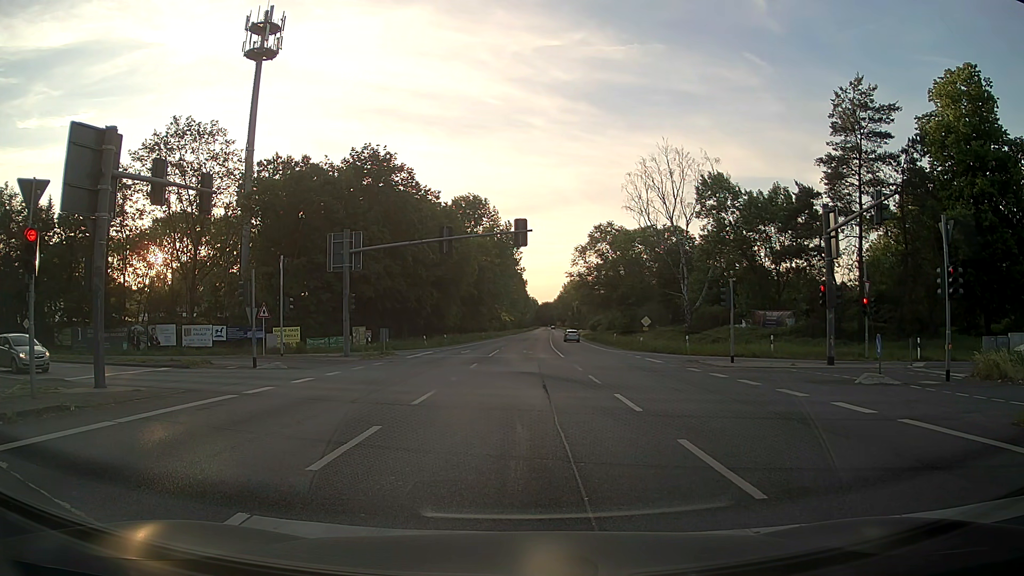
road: primary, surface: asphalt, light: Day
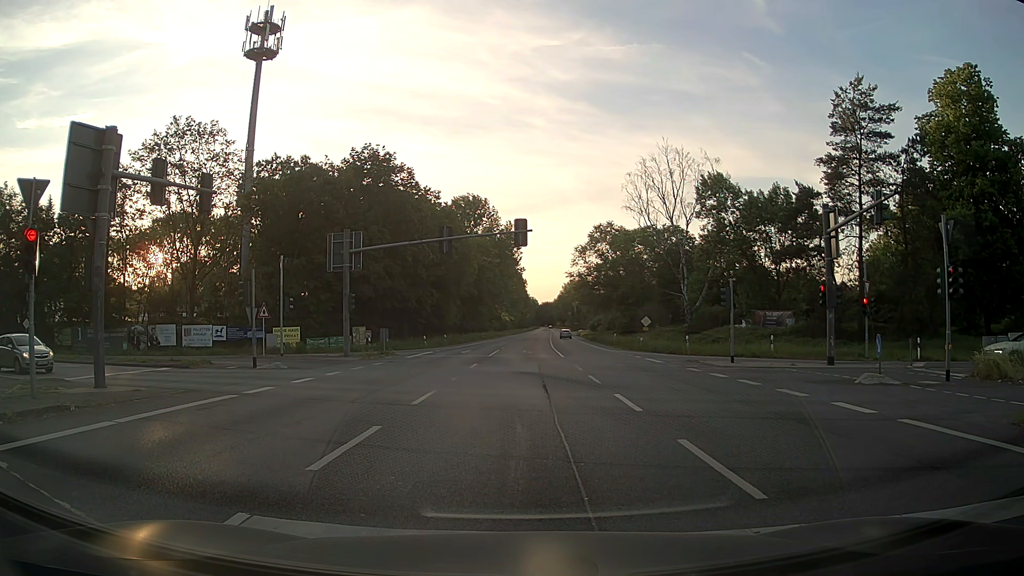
(0.0, 0.0) m; 0°
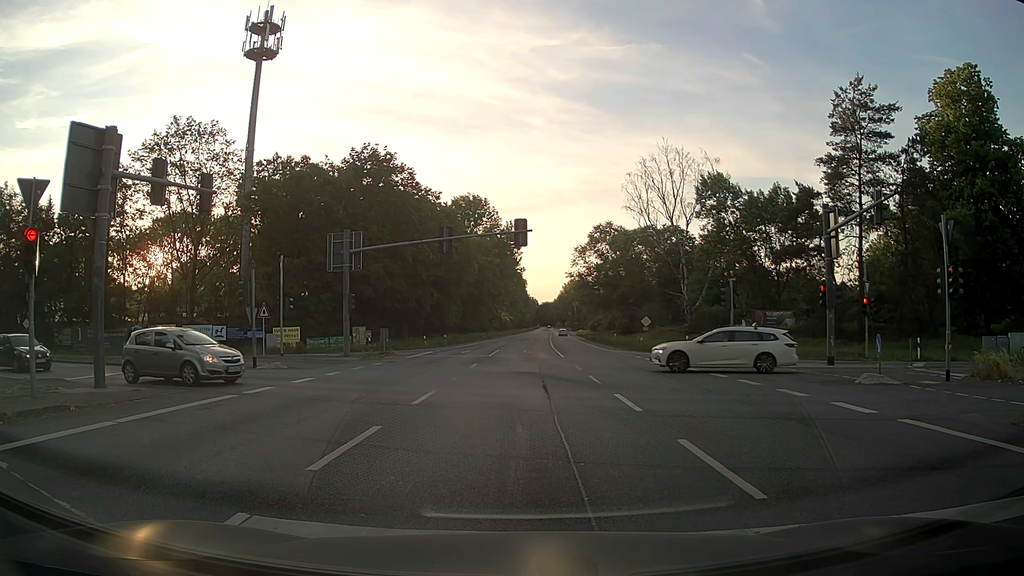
(0.0, 0.0) m; 0°
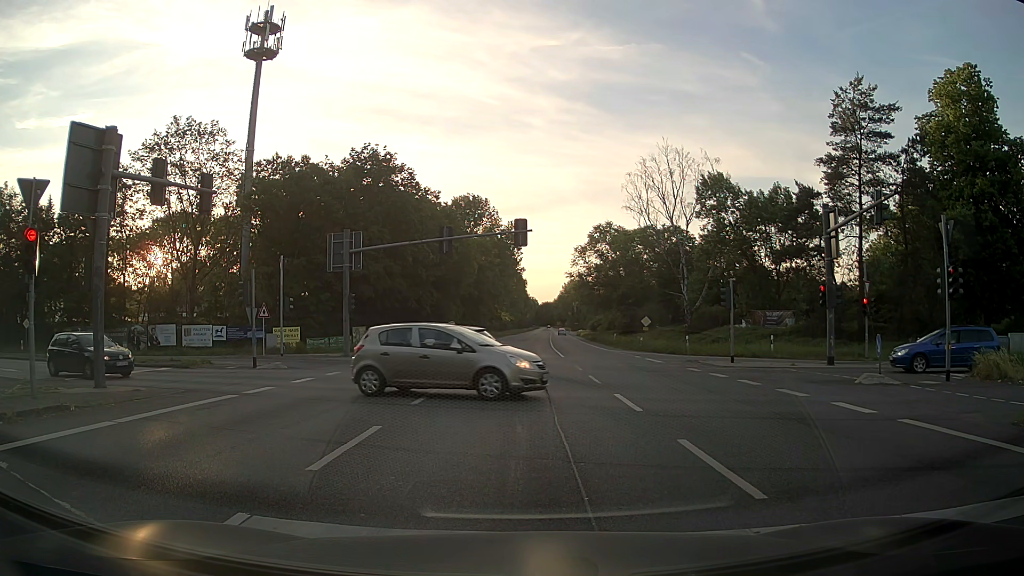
(0.0, 0.0) m; 0°
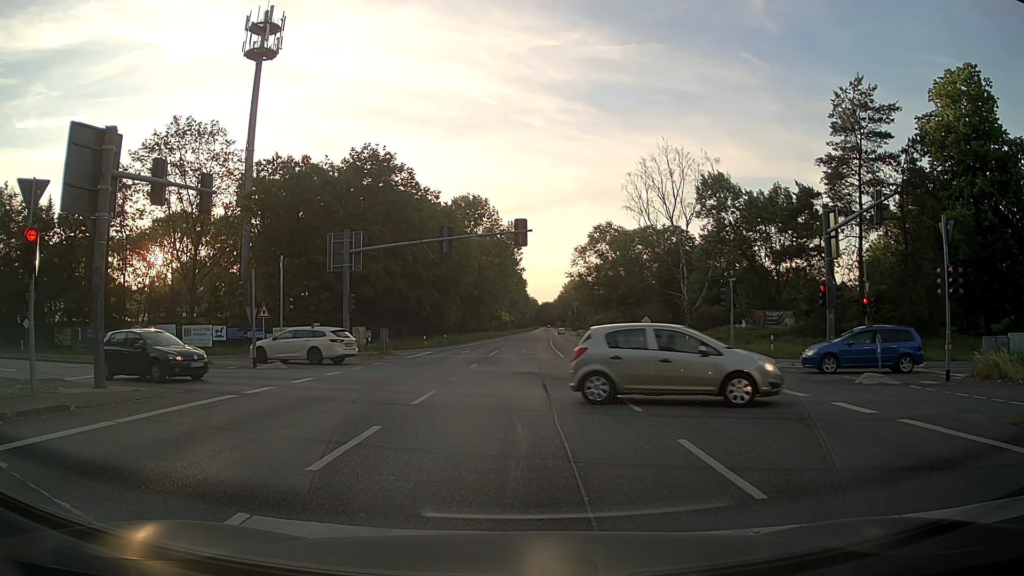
(0.0, 0.0) m; 0°
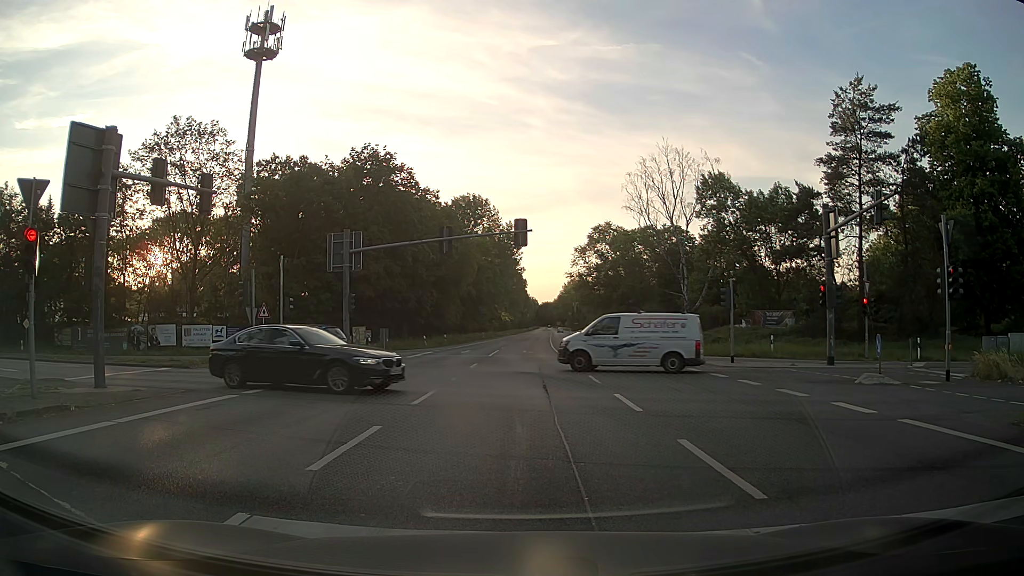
(0.0, 0.0) m; 0°
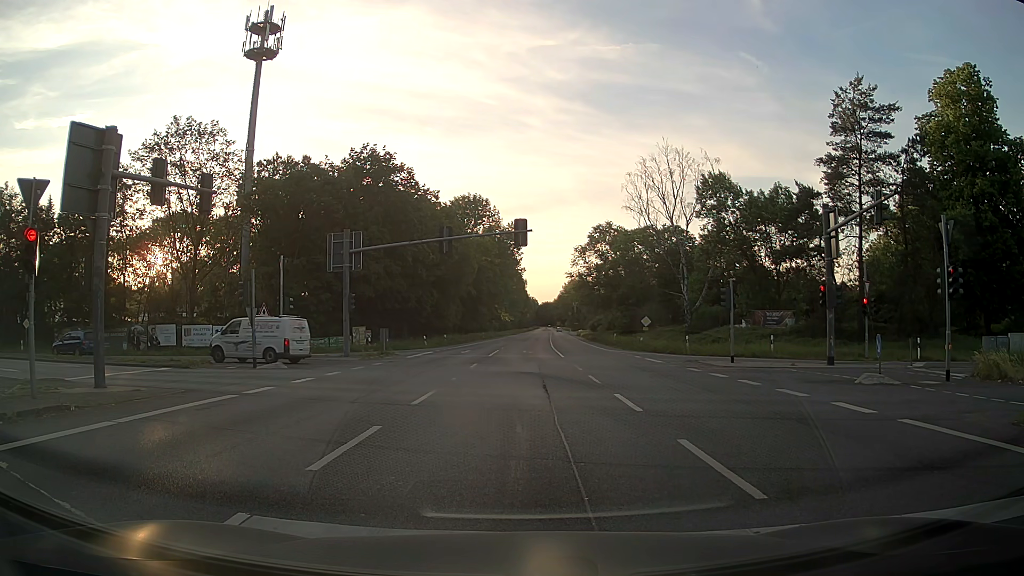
(0.0, 0.0) m; 0°
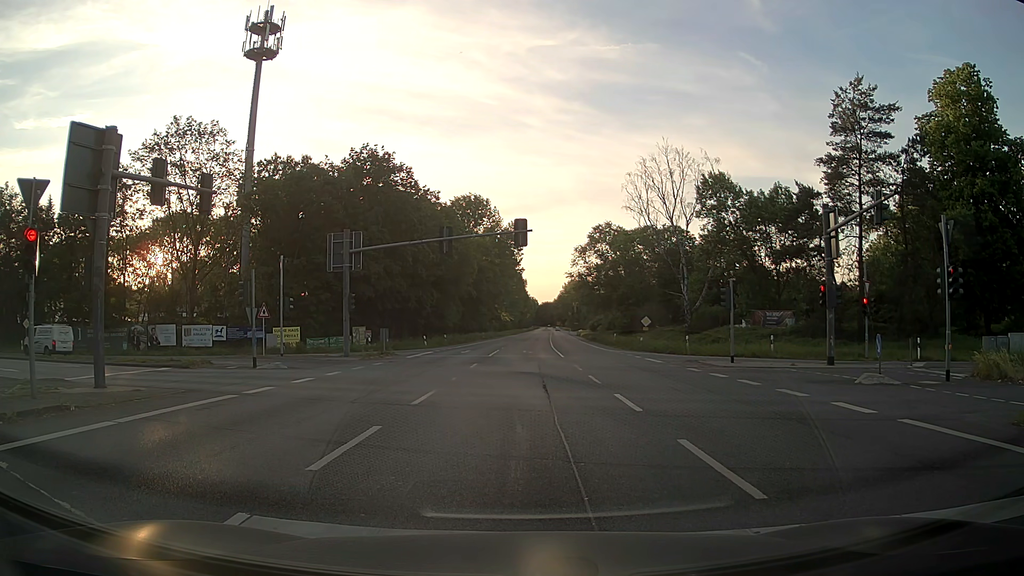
(0.0, 0.0) m; 0°
(0, +10) (-1, +20) (-7, +28) (-16, +33) (-25, +36) (-35, +38) (-45, +41) (-54, +44) (-64, +47) (-73, +50) m
